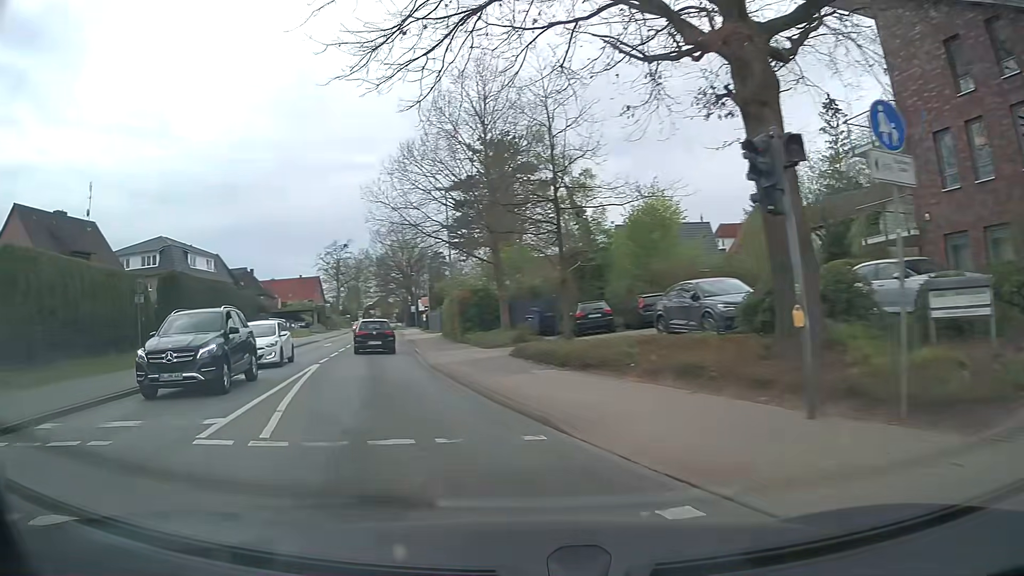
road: tertiary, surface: asphalt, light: Day
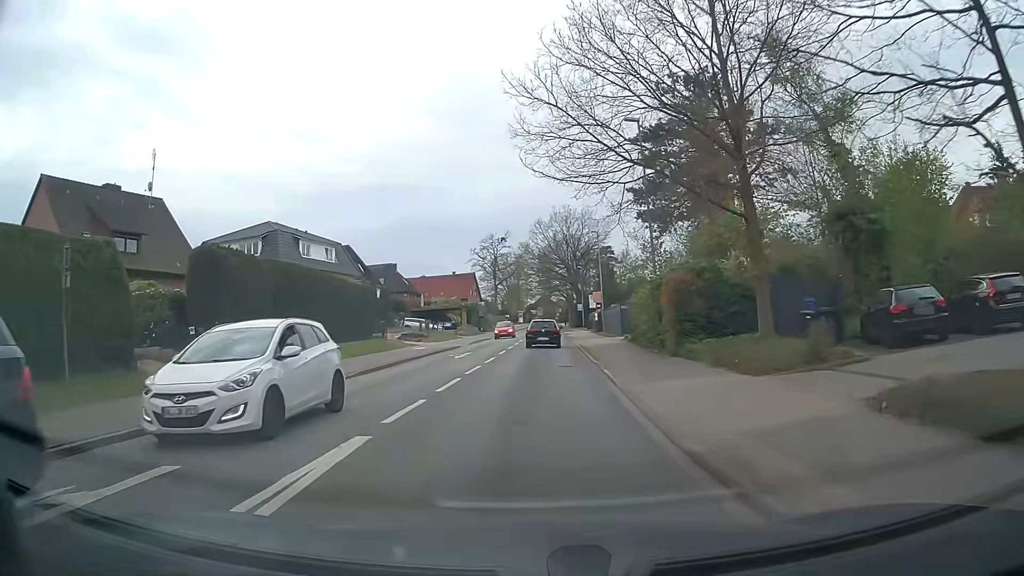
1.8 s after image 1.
(-2.8, +13.6) m; -15°
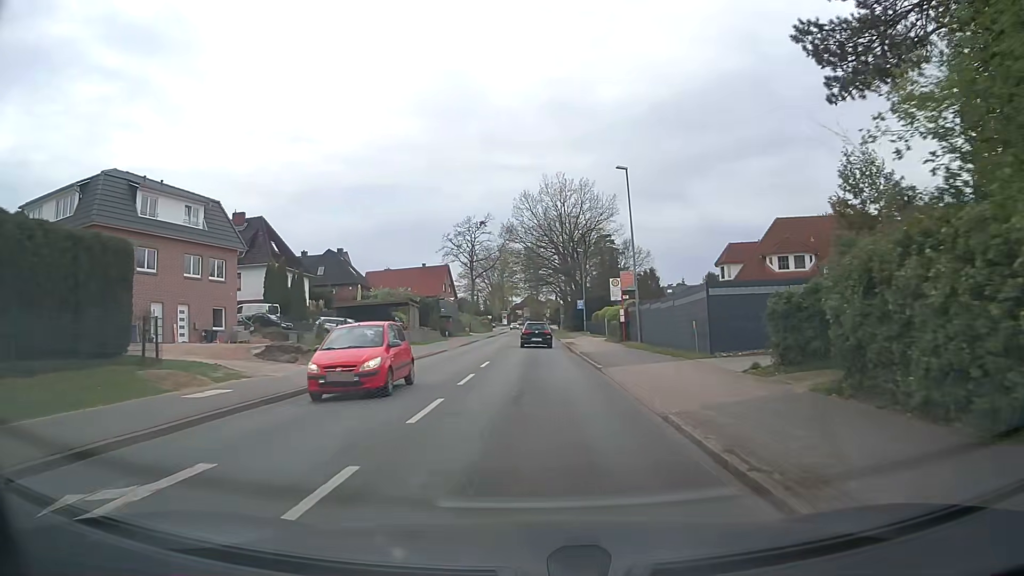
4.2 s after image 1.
(+0.3, +25.4) m; +1°
(0, +10) (0, +20) (0, +30) (+1, +40) (+1, +50) (+1, +60) (+1, +70) (+1, +80) (+1, +90) (+1, +100) m
